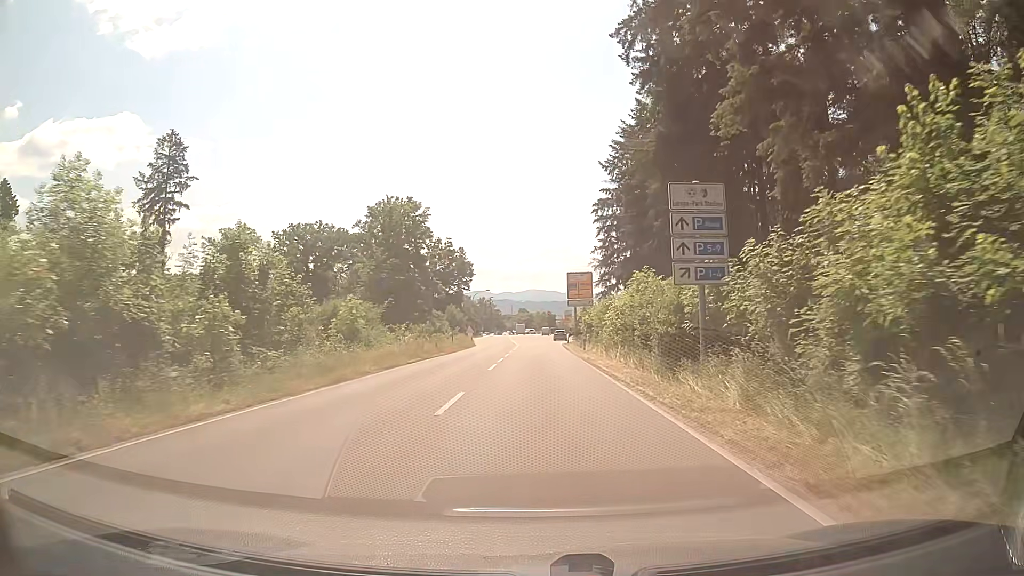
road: secondary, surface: asphalt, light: Day
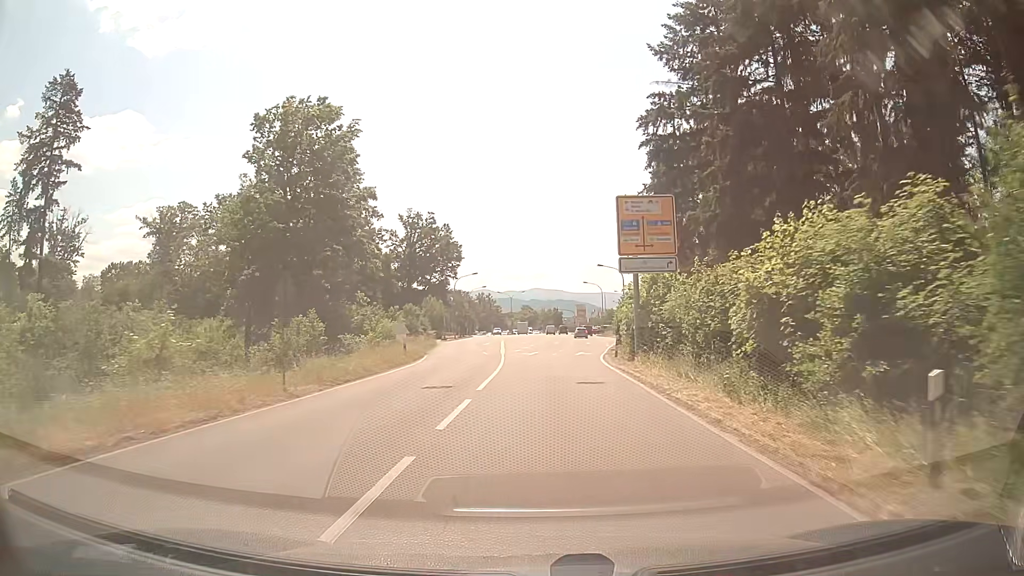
(-0.5, +37.9) m; -1°
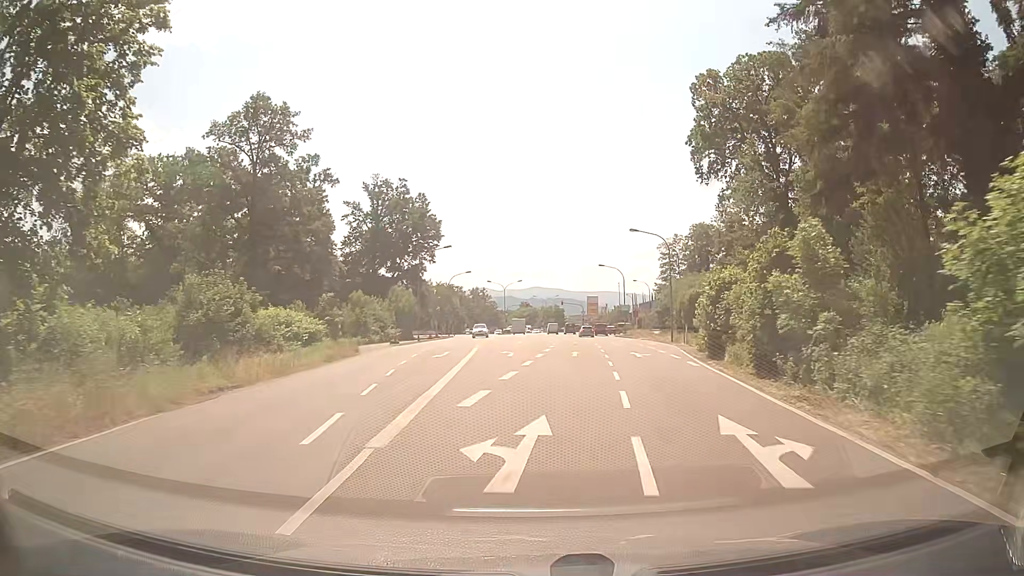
(+0.2, +30.6) m; 0°
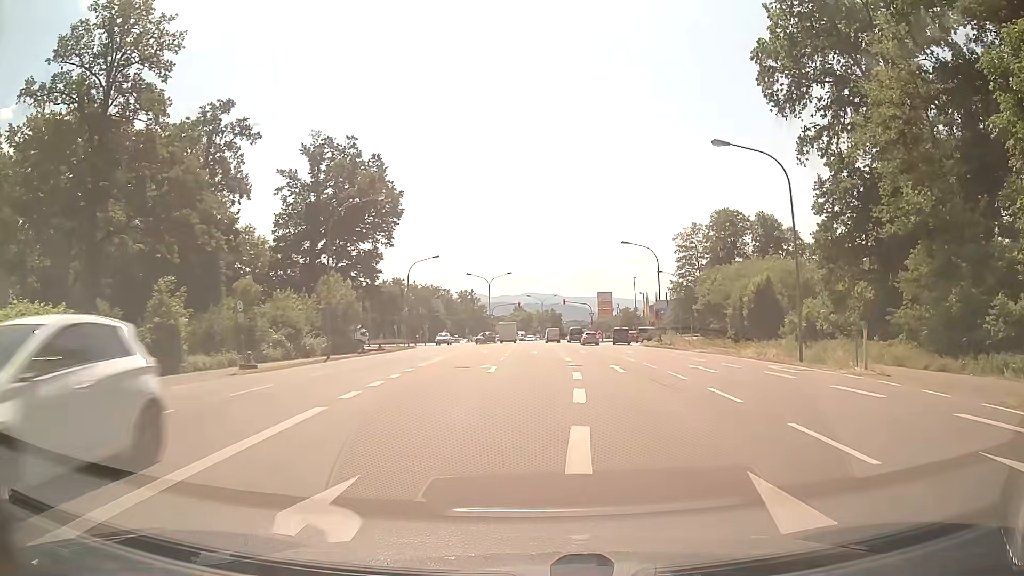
(+0.1, +29.1) m; +1°
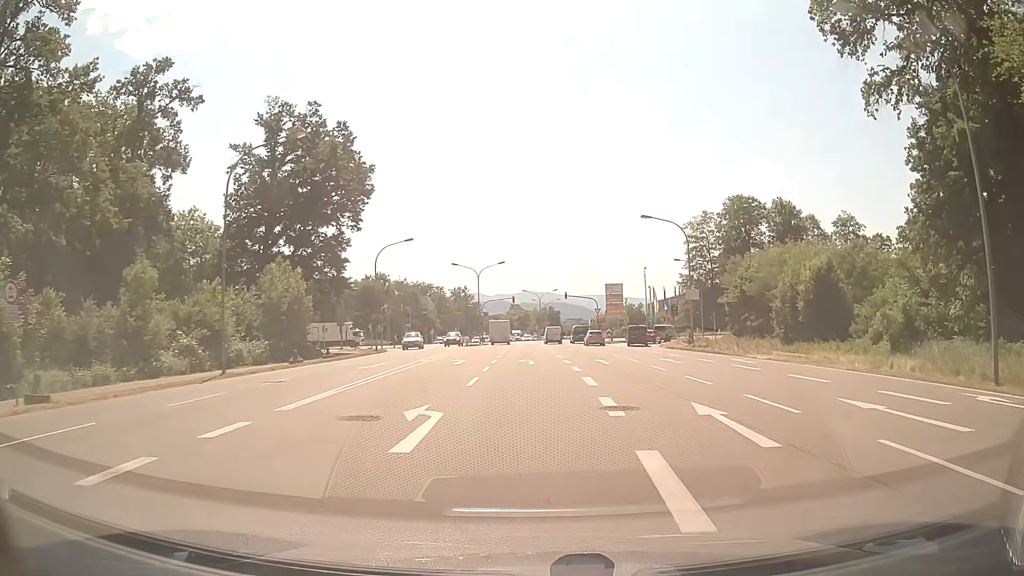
(0.0, +13.8) m; 0°
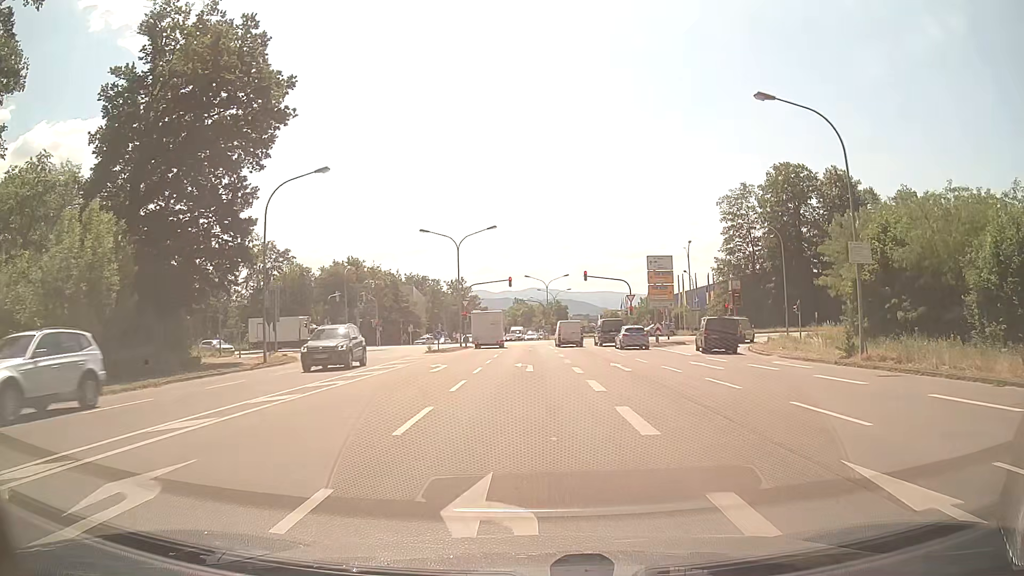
(-0.1, +25.9) m; -1°
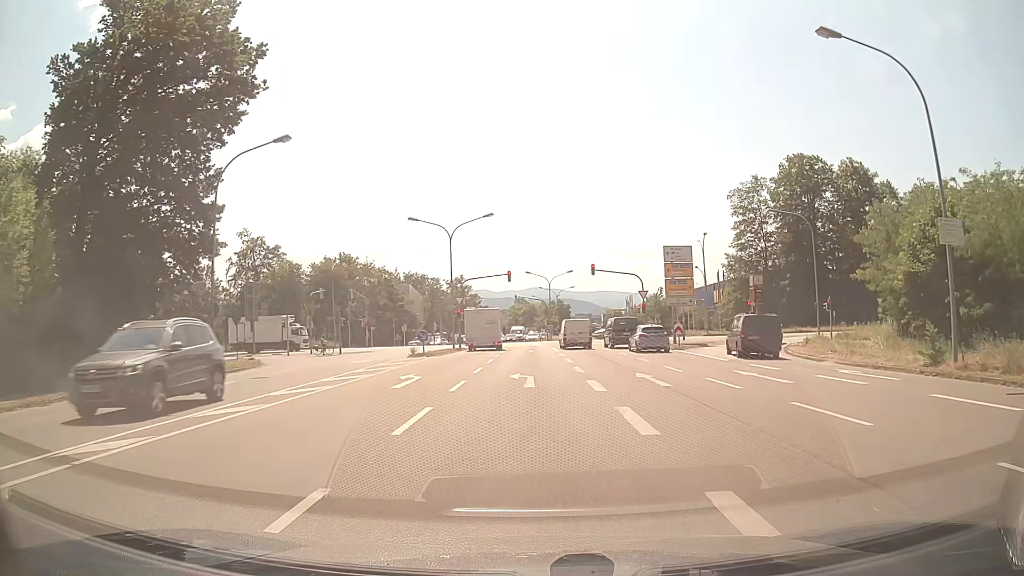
(0.0, +6.0) m; +1°
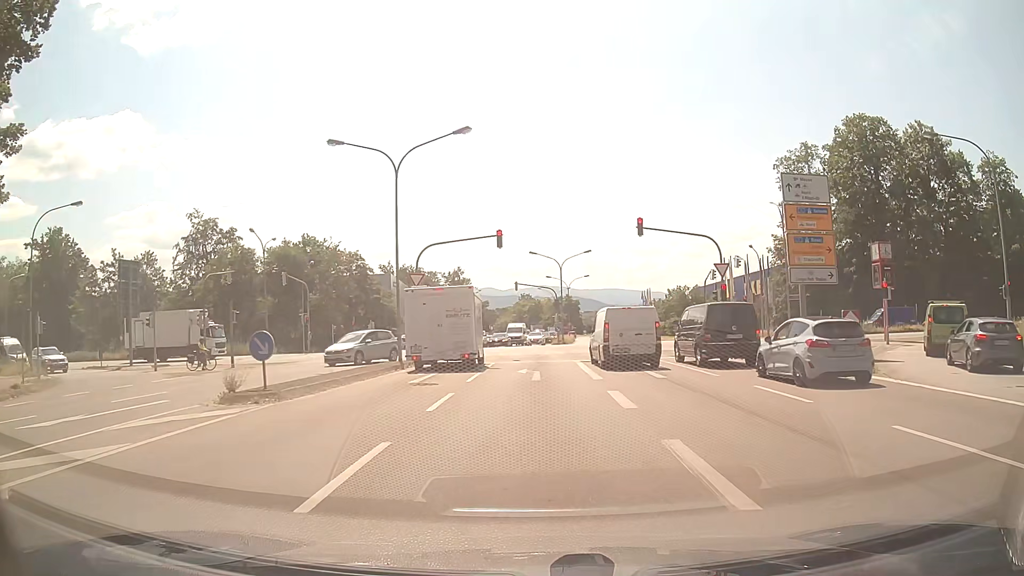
(-0.3, +21.4) m; -1°
